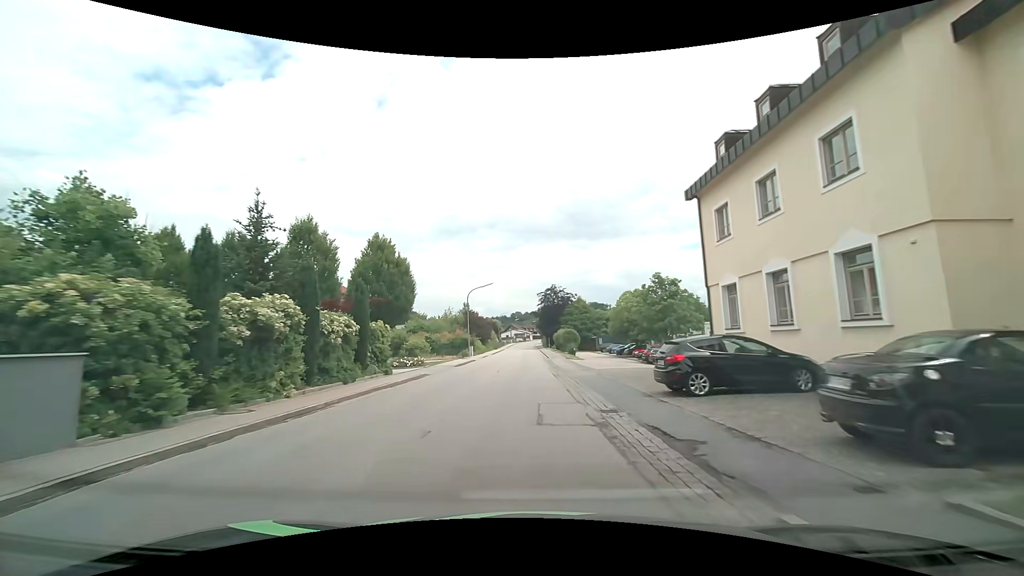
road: tertiary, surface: asphalt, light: Day
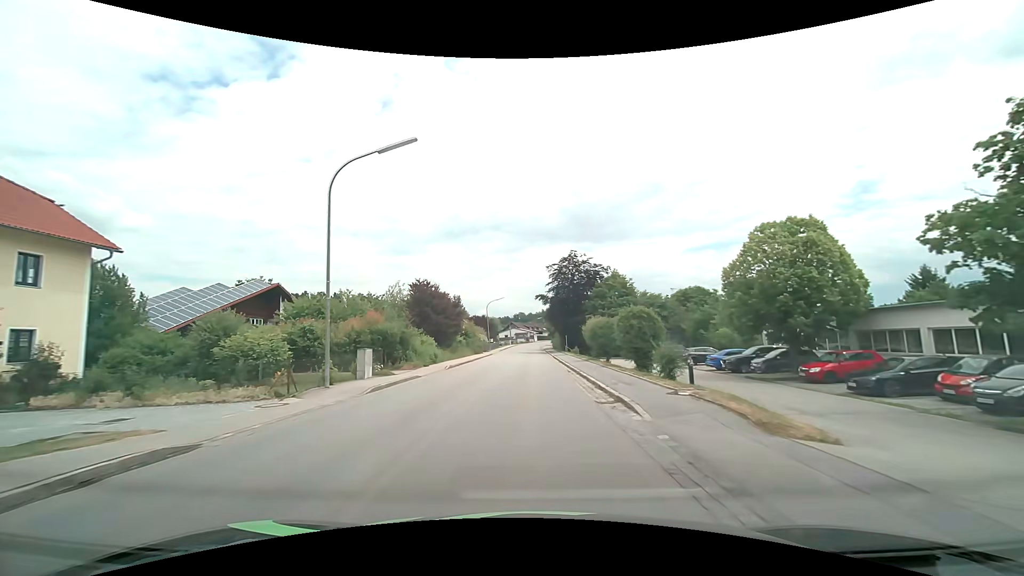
(0.0, +37.9) m; 0°
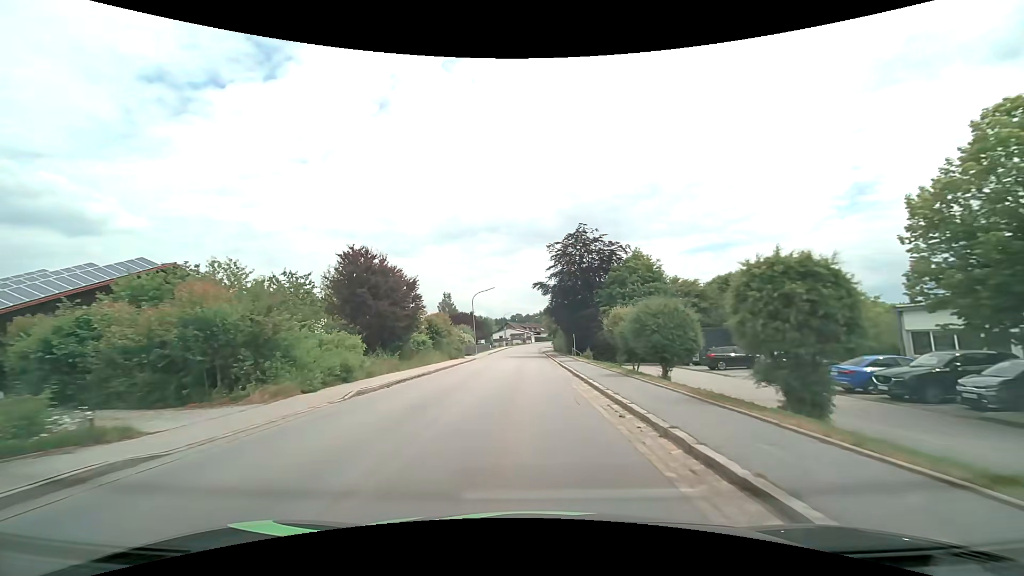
(0.0, +14.8) m; 0°
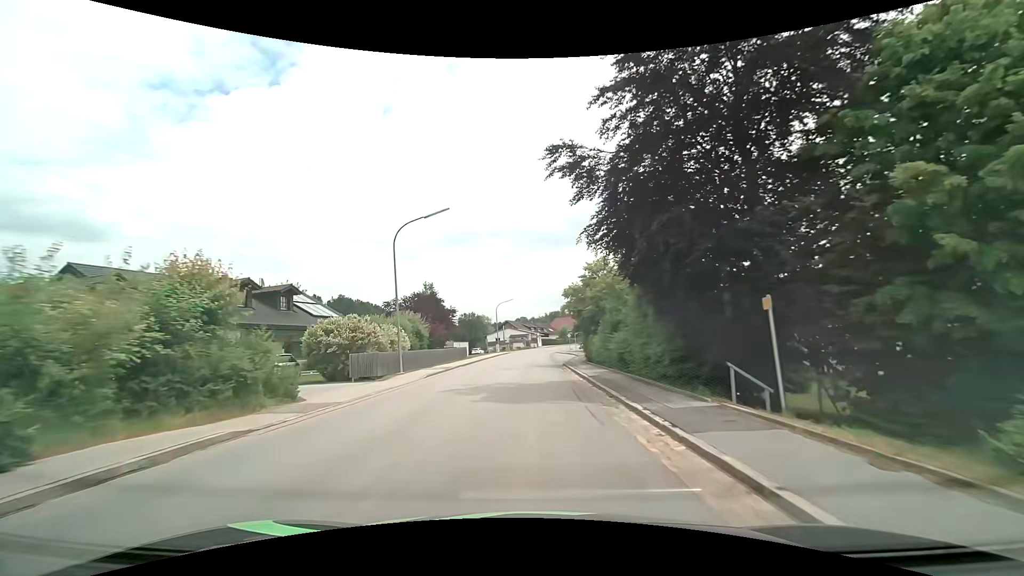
(-0.2, +36.4) m; -1°
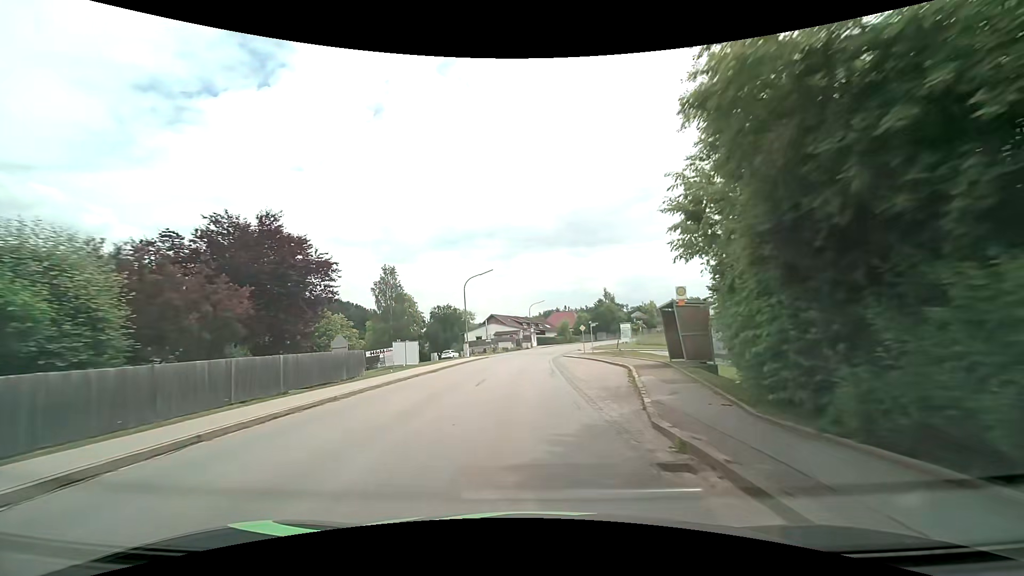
(+0.3, +28.6) m; +1°
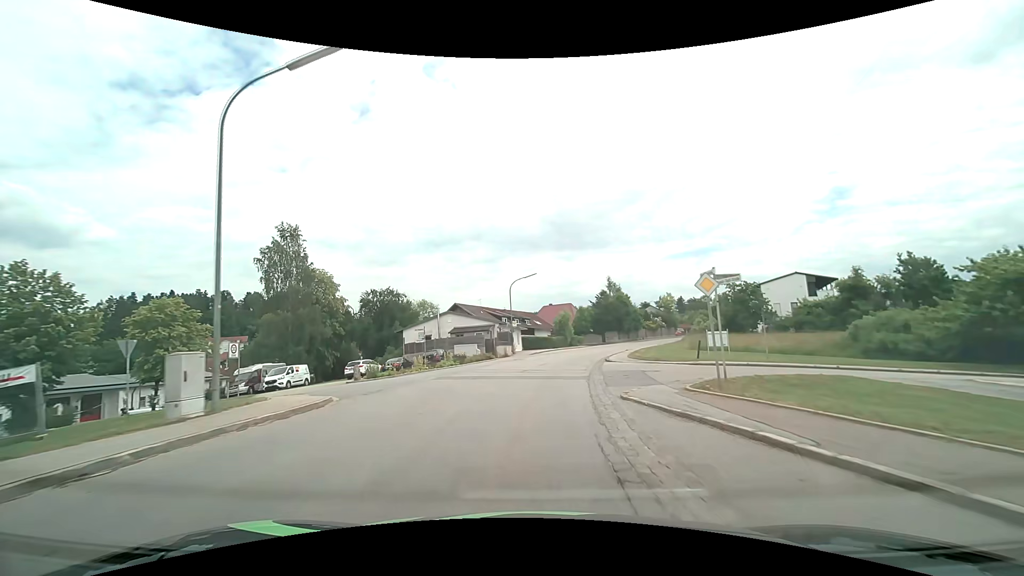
(+0.5, +35.2) m; +2°
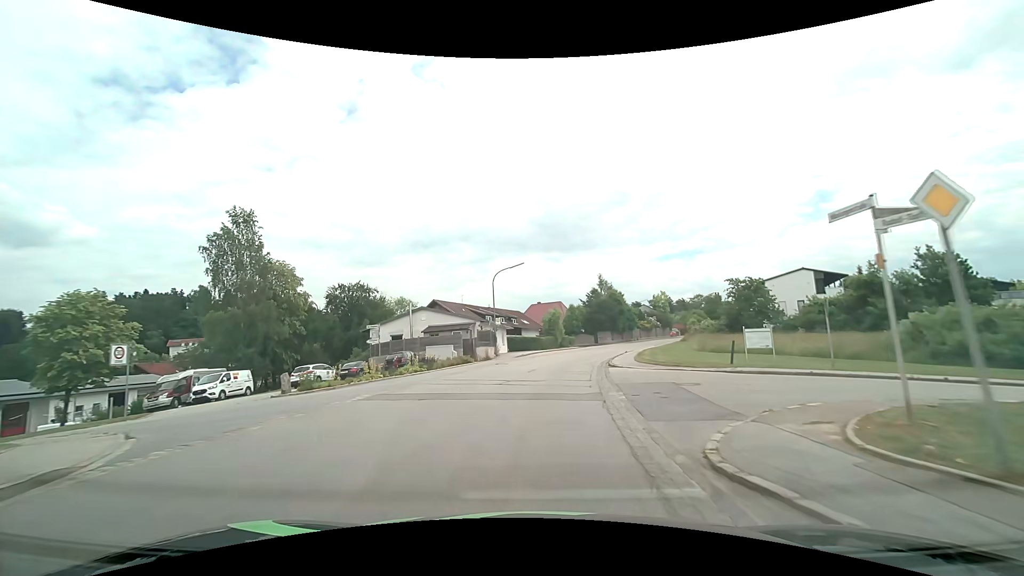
(+0.1, +6.9) m; +1°
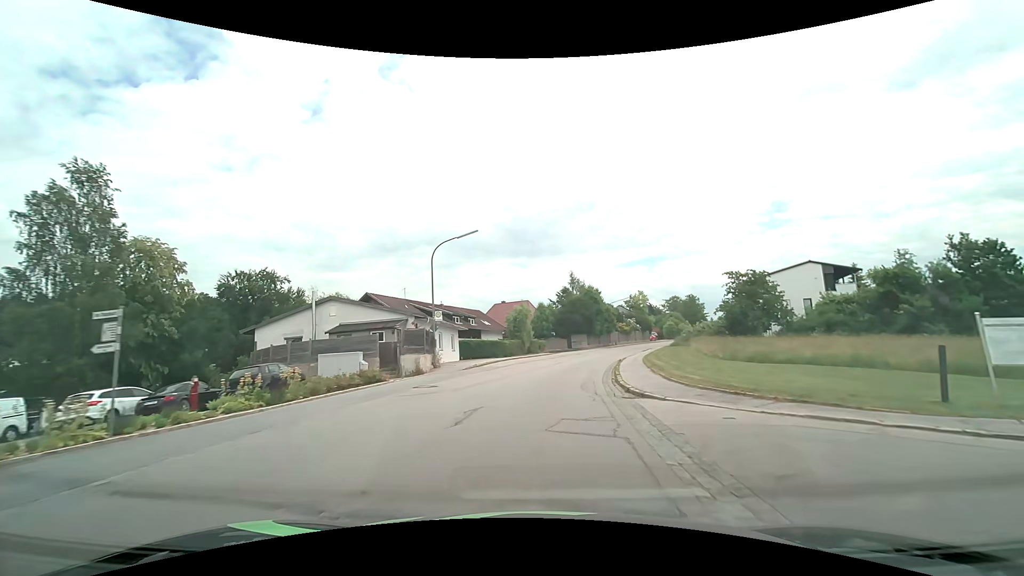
(+0.4, +13.7) m; +4°
(0, +10) (+1, +20) (+3, +30) (+5, +40) (+7, +49) (+10, +59) (+14, +68) (+18, +77) (+22, +86) (+27, +95) m
